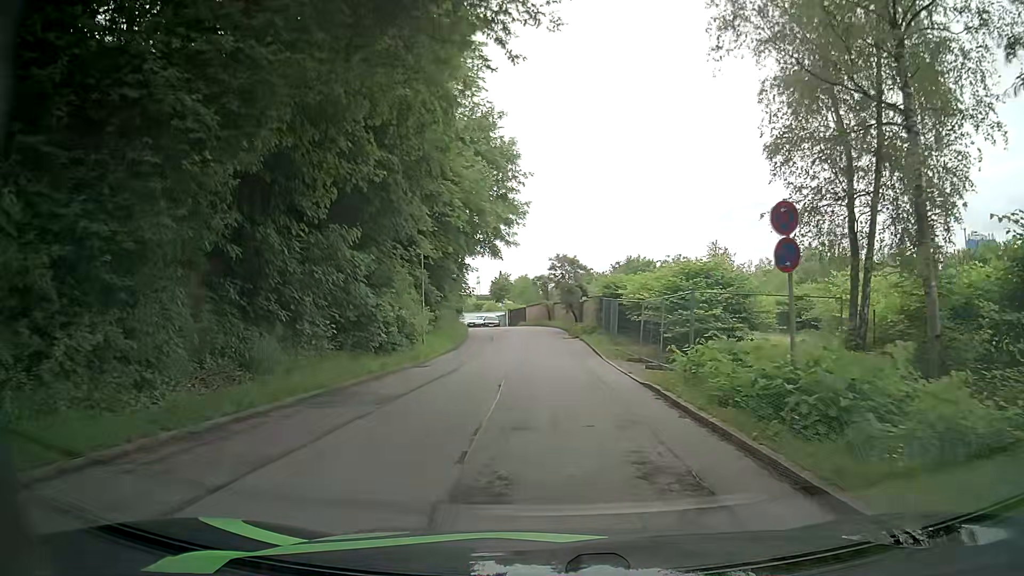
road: residential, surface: asphalt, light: Day
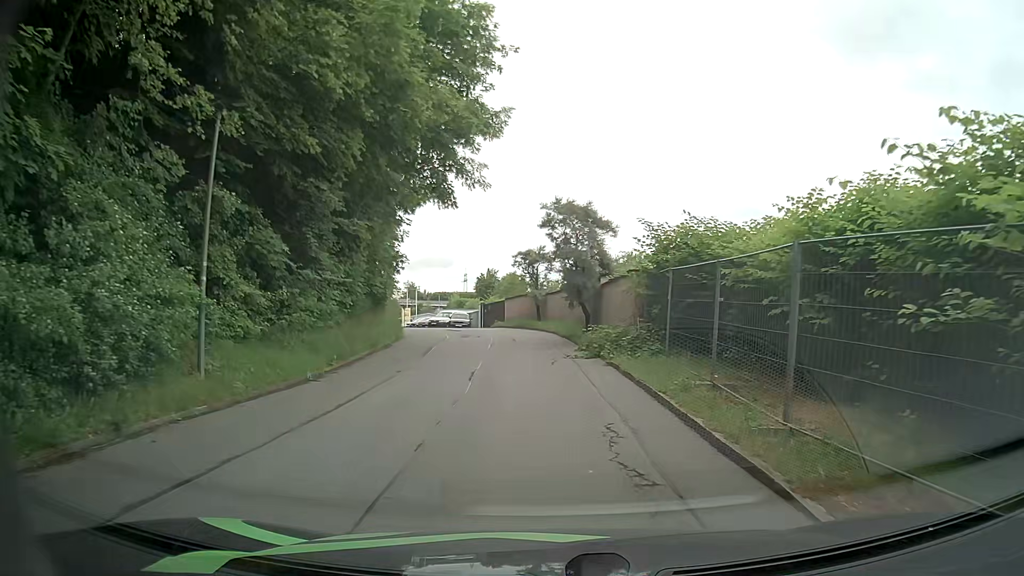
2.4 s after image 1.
(-0.3, +19.0) m; -2°
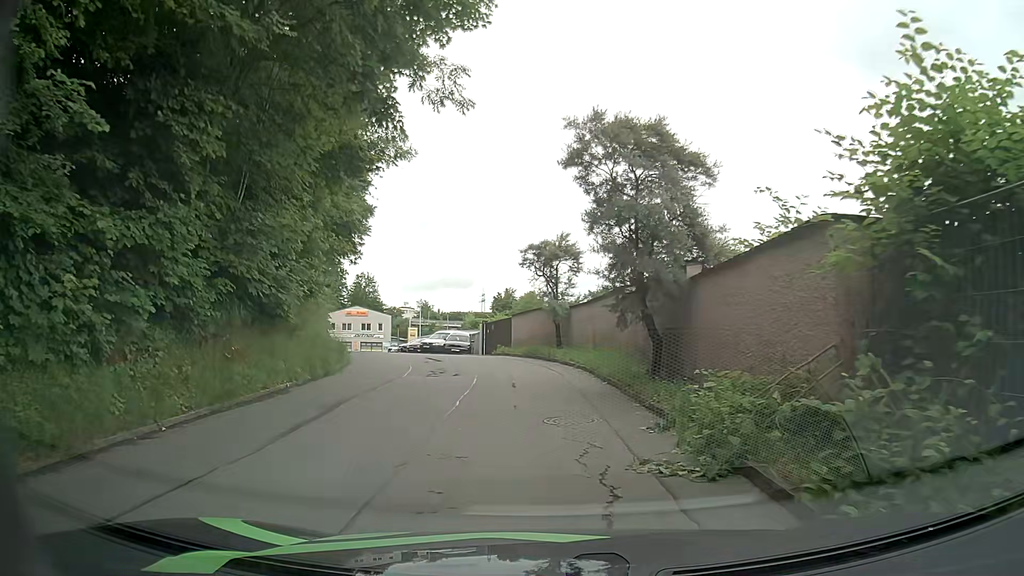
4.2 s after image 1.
(+0.2, +11.4) m; 0°
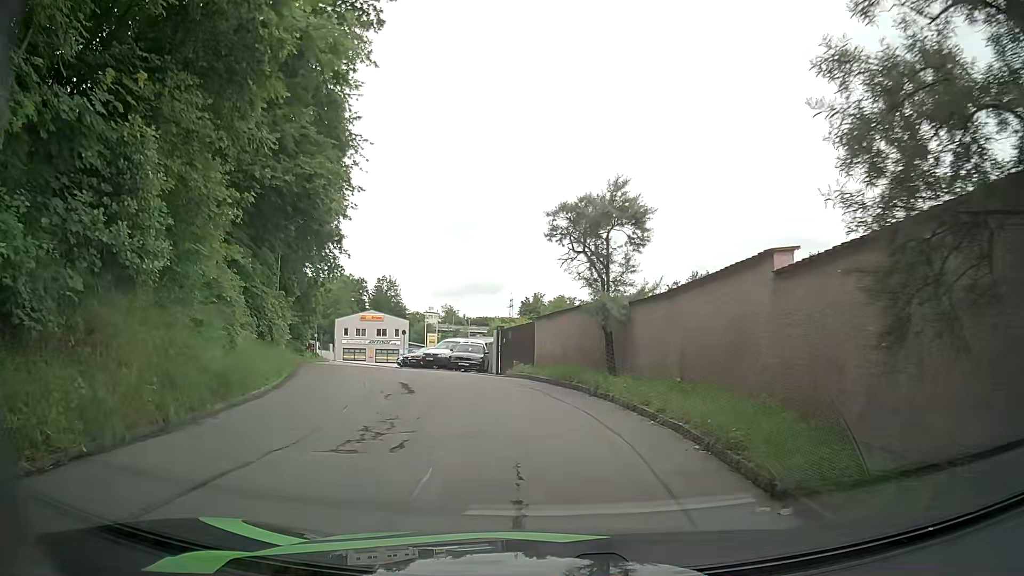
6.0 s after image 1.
(-0.1, +9.2) m; -2°
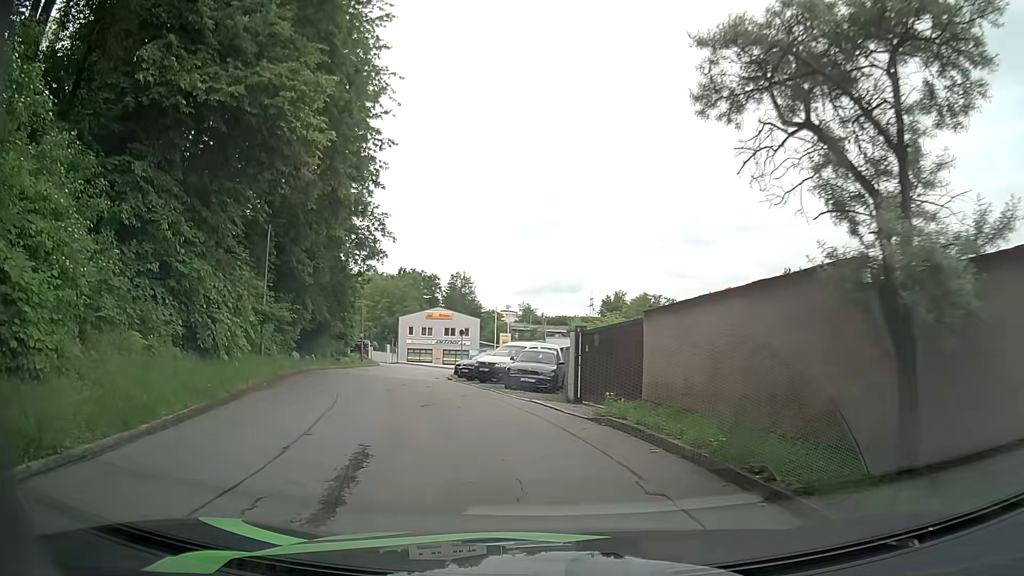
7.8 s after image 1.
(-0.3, +9.5) m; -6°
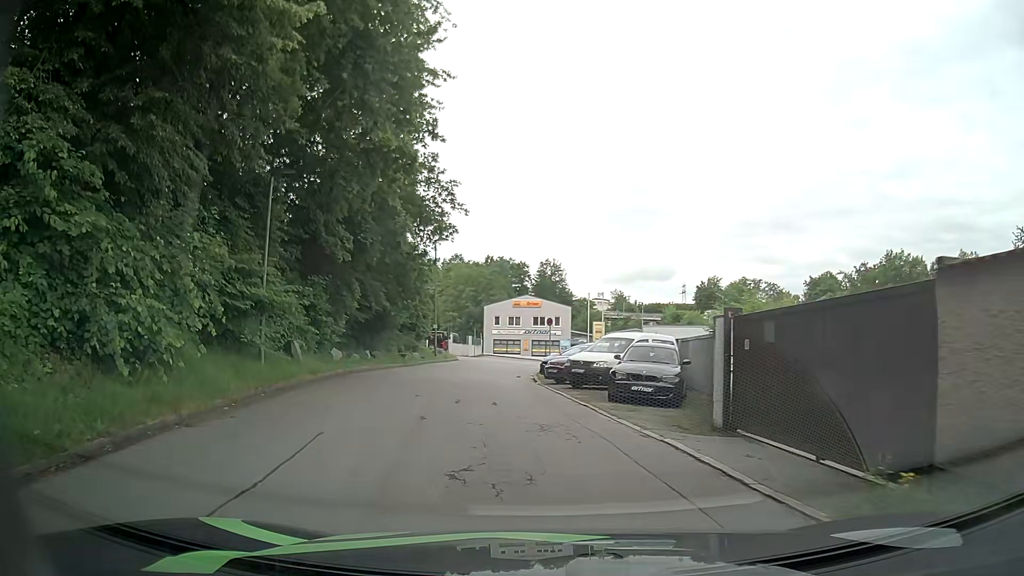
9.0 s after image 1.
(-0.4, +6.8) m; -7°
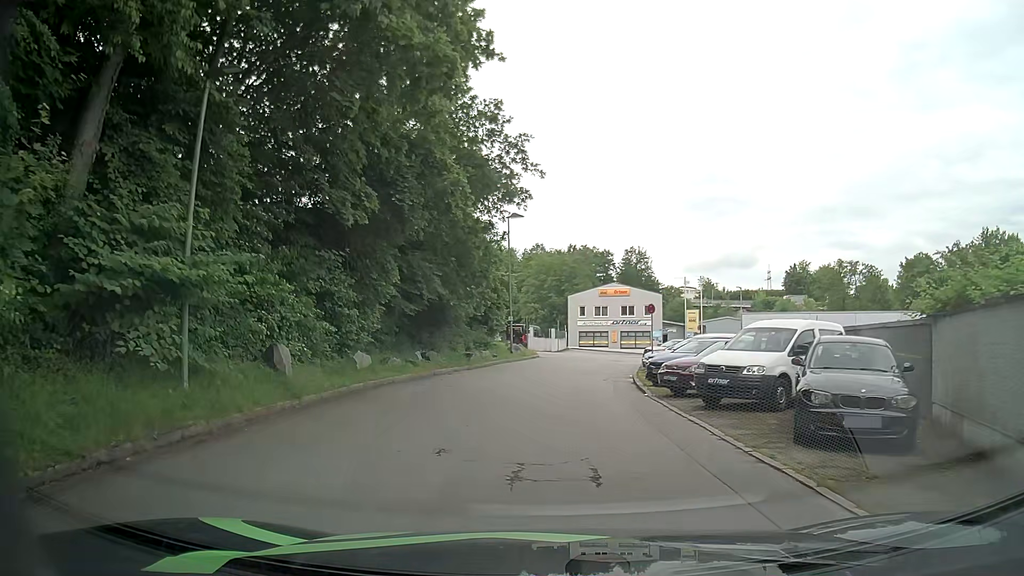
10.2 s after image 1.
(-0.4, +7.2) m; -7°
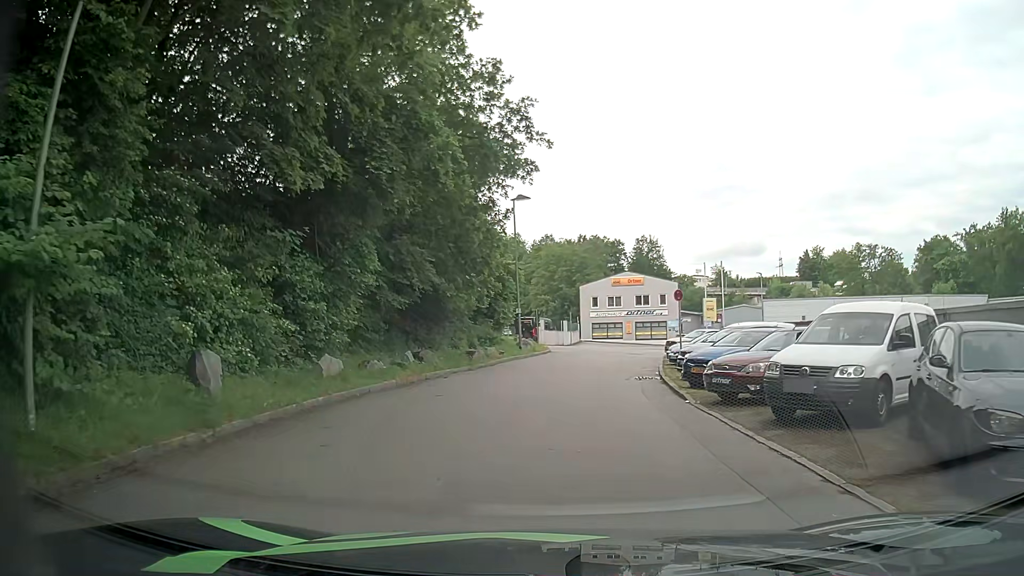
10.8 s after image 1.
(0.0, +3.6) m; 0°
